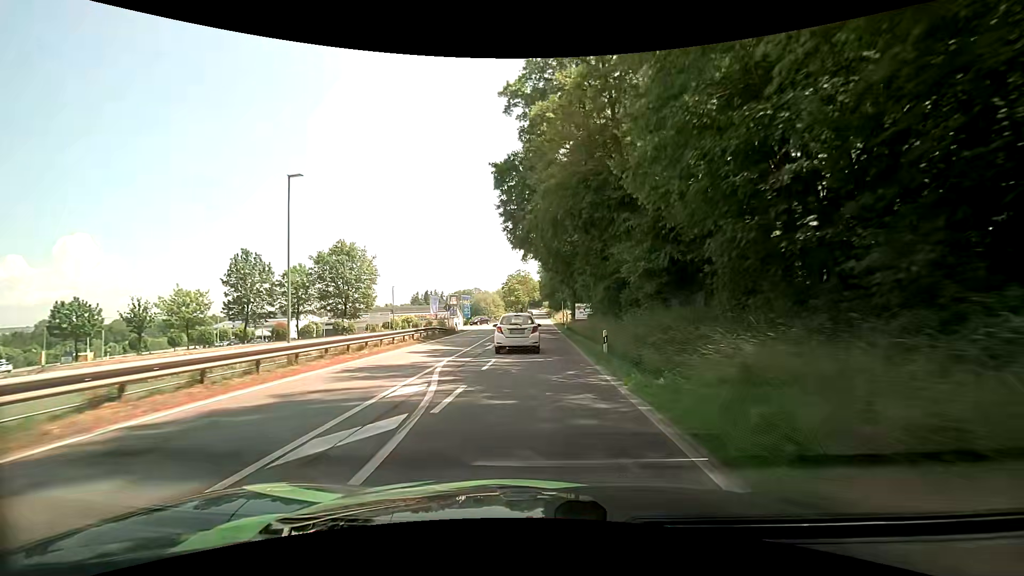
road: secondary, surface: asphalt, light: Day
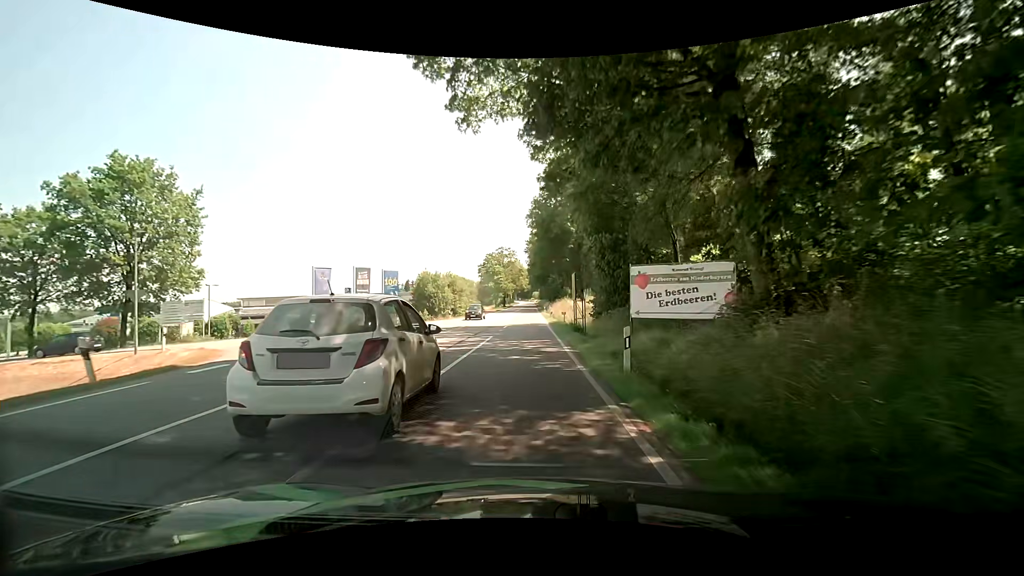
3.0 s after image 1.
(+1.1, +39.4) m; +2°
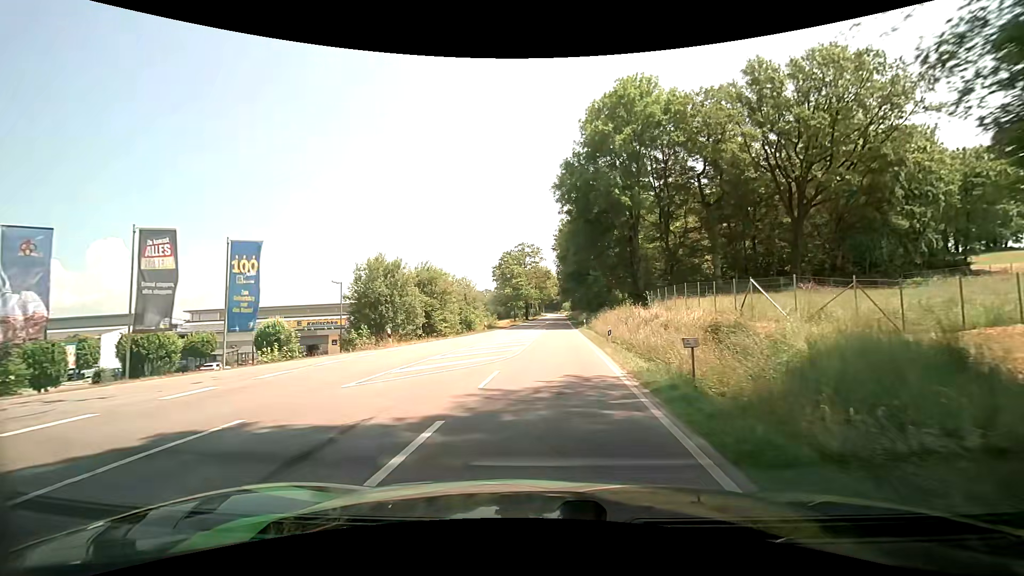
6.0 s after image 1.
(-0.4, +28.6) m; -2°
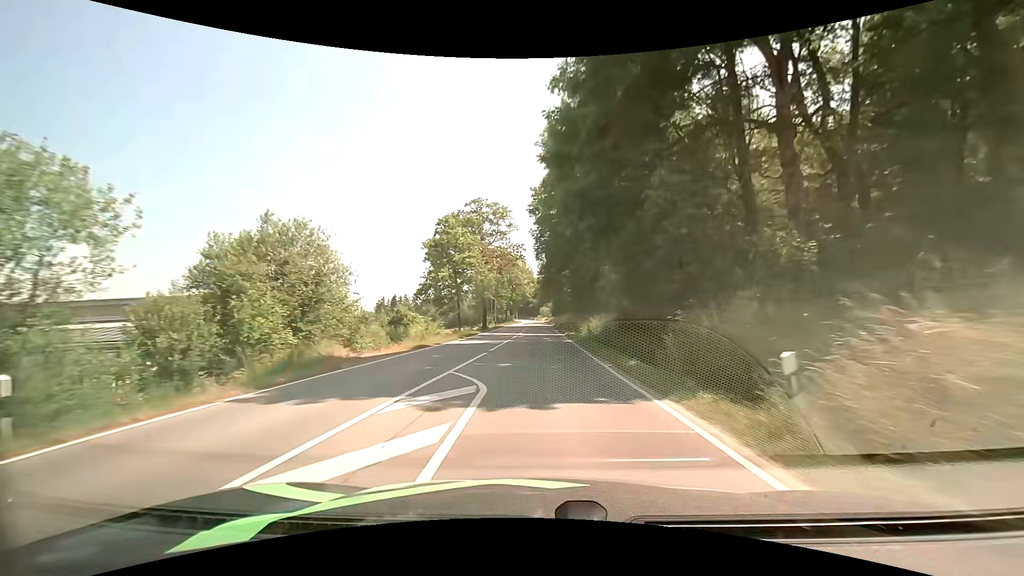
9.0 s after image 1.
(+0.6, +41.8) m; +2°
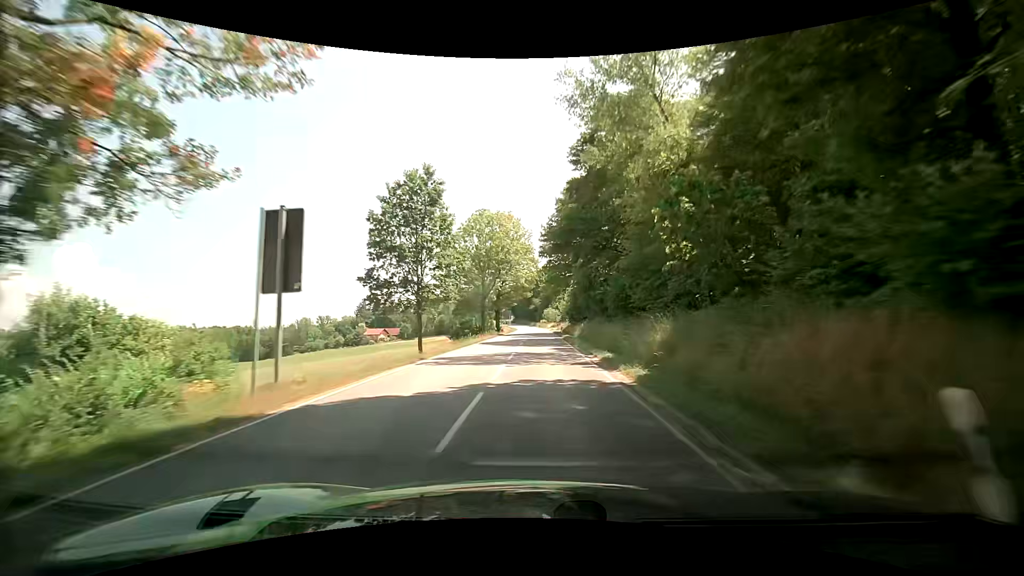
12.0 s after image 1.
(0.0, +56.2) m; -1°
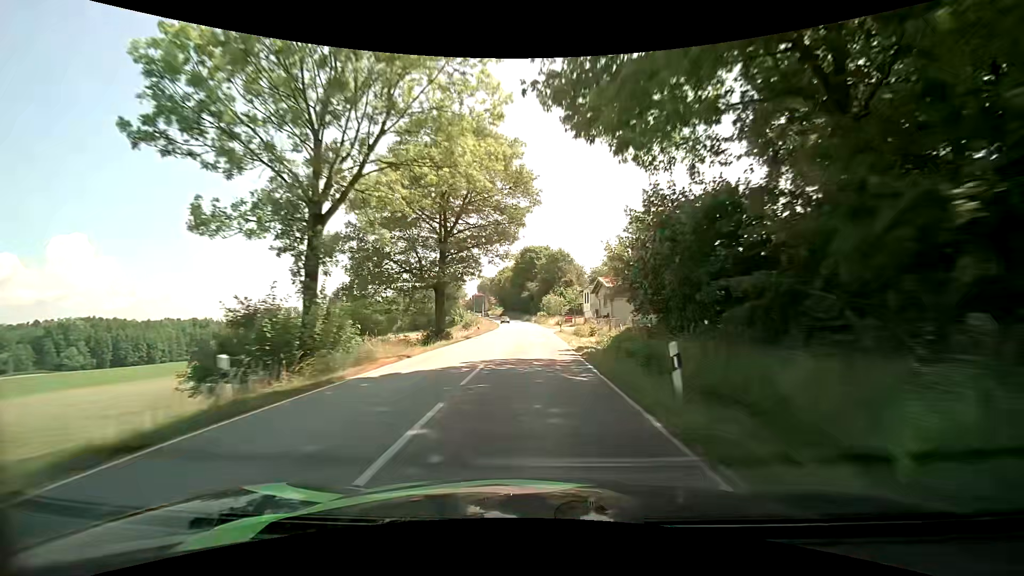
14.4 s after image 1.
(+0.8, +49.5) m; +1°
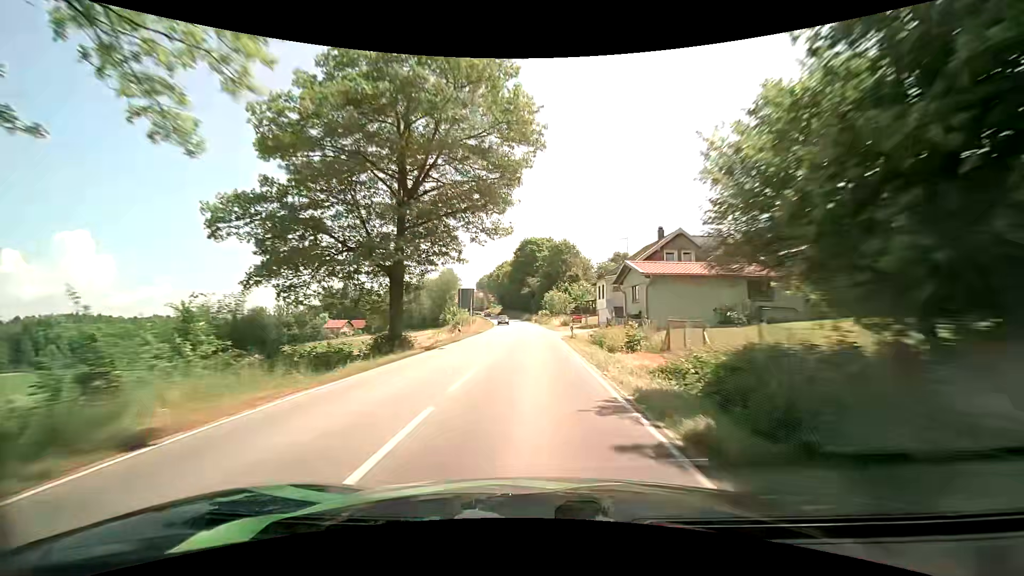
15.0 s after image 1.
(0.0, +12.4) m; 0°
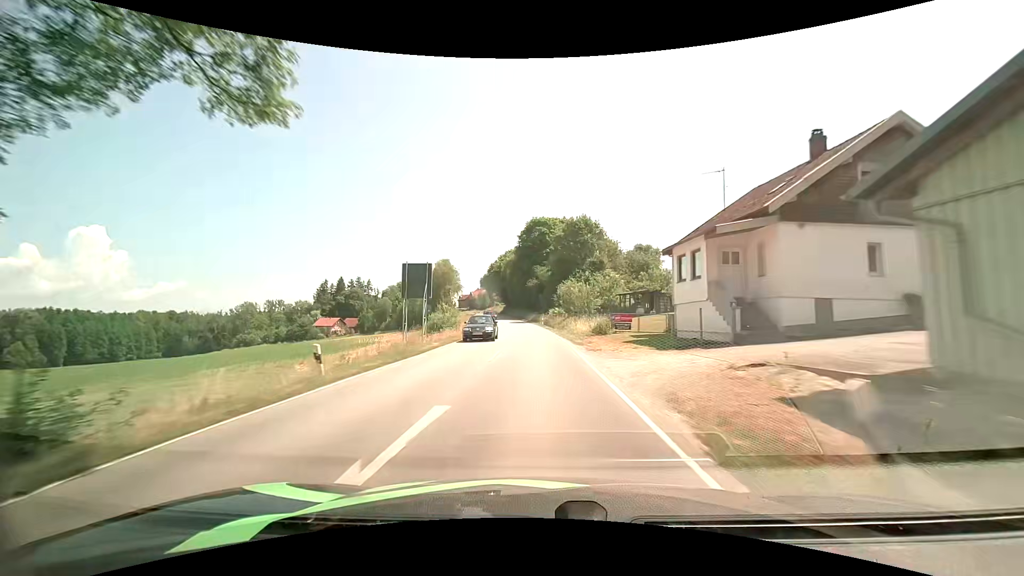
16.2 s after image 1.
(-0.2, +24.4) m; -1°
(0, +10) (0, +20) (-1, +30) (-1, +40) (-1, +50) (-2, +60) (-3, +70) (-4, +80) (-5, +90) (-7, +100) m
